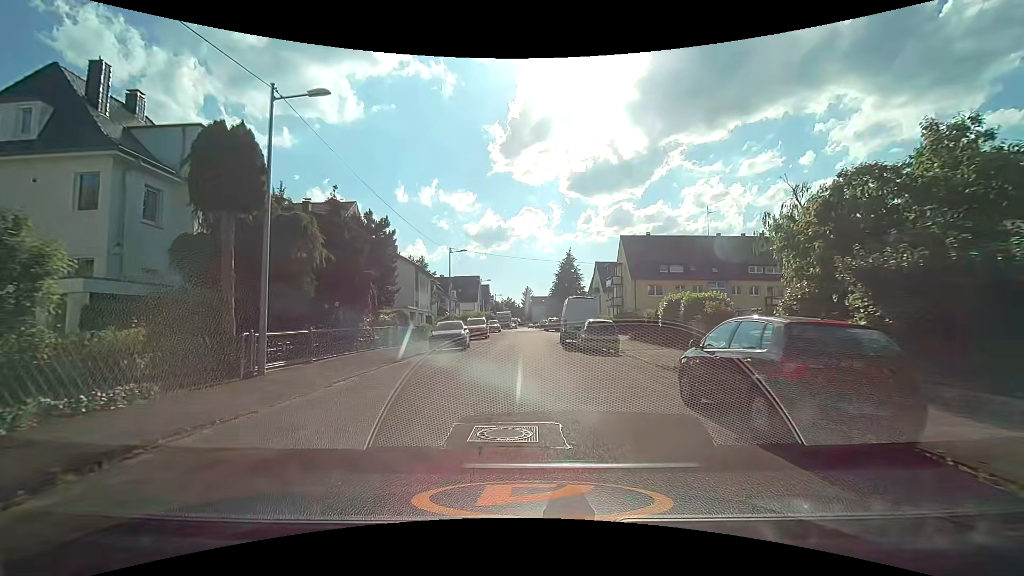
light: Day
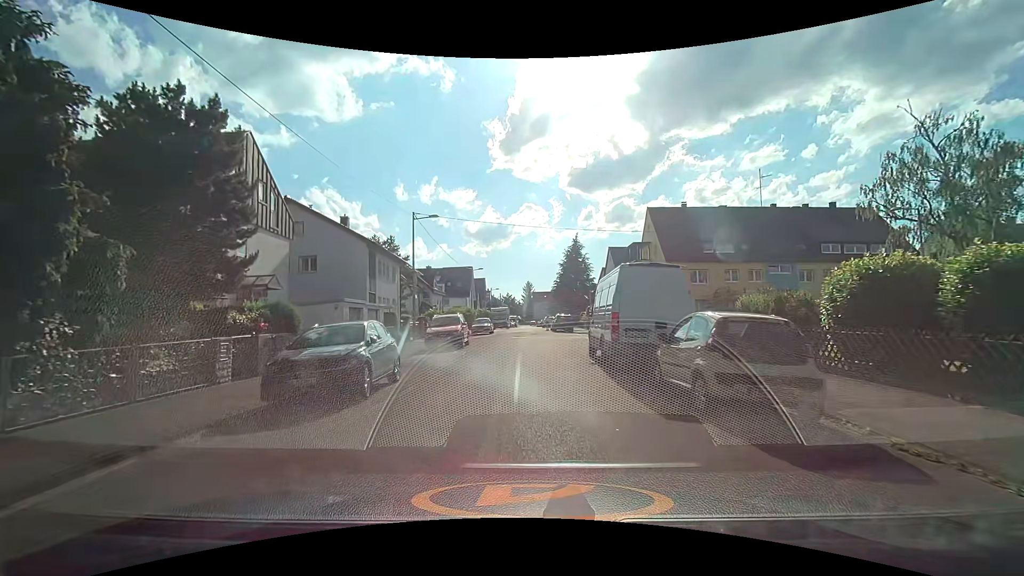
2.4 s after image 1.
(0.0, +14.6) m; 0°
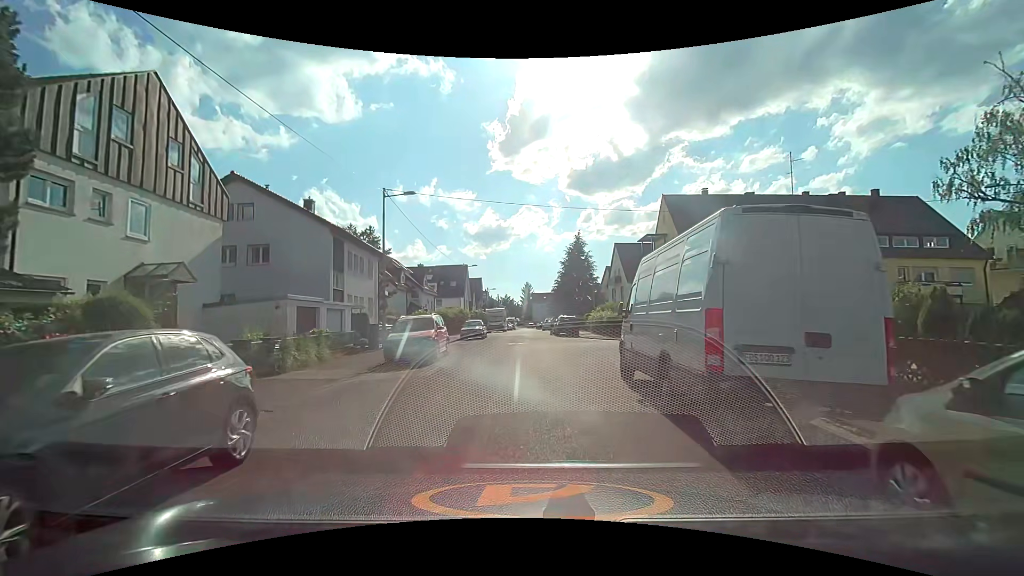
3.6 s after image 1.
(0.0, +6.2) m; 0°
